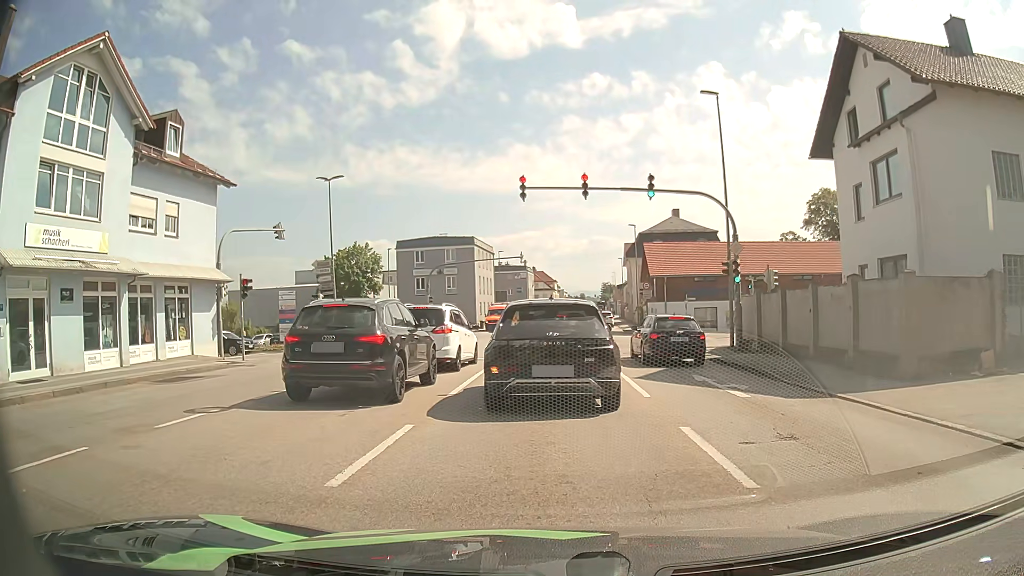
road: tertiary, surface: asphalt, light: Day
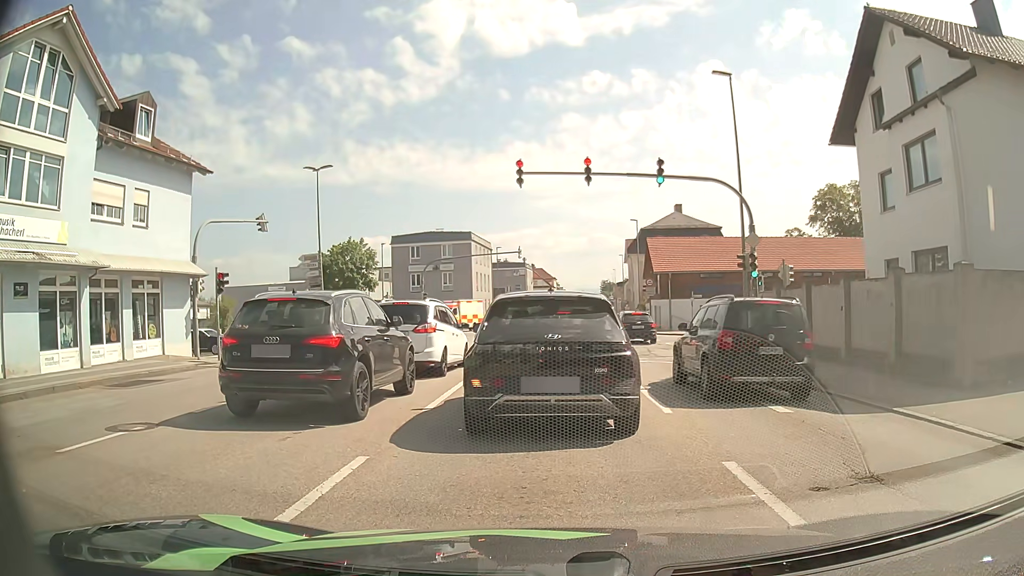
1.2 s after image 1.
(0.0, +2.0) m; +2°
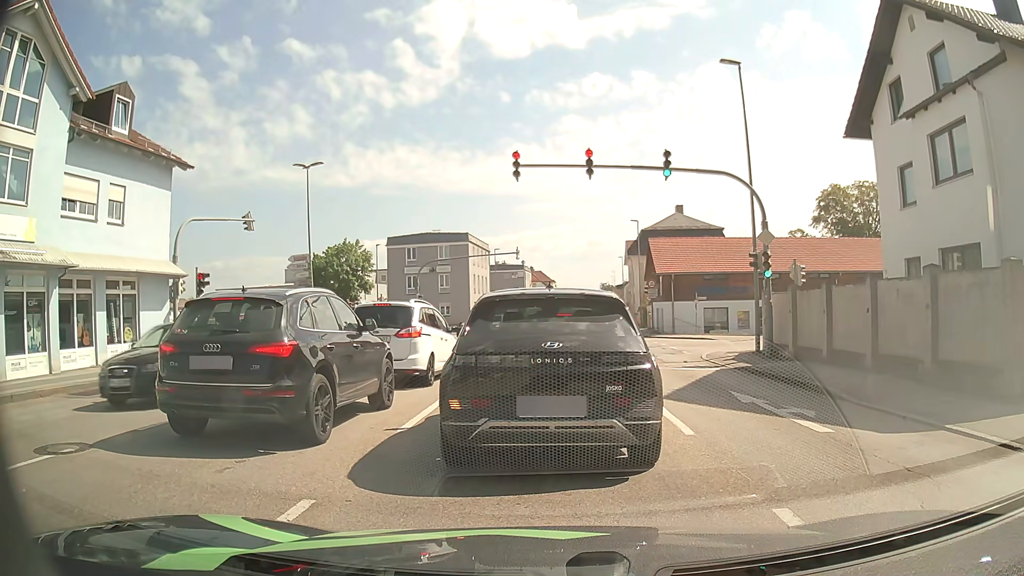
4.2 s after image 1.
(0.0, +1.5) m; 0°
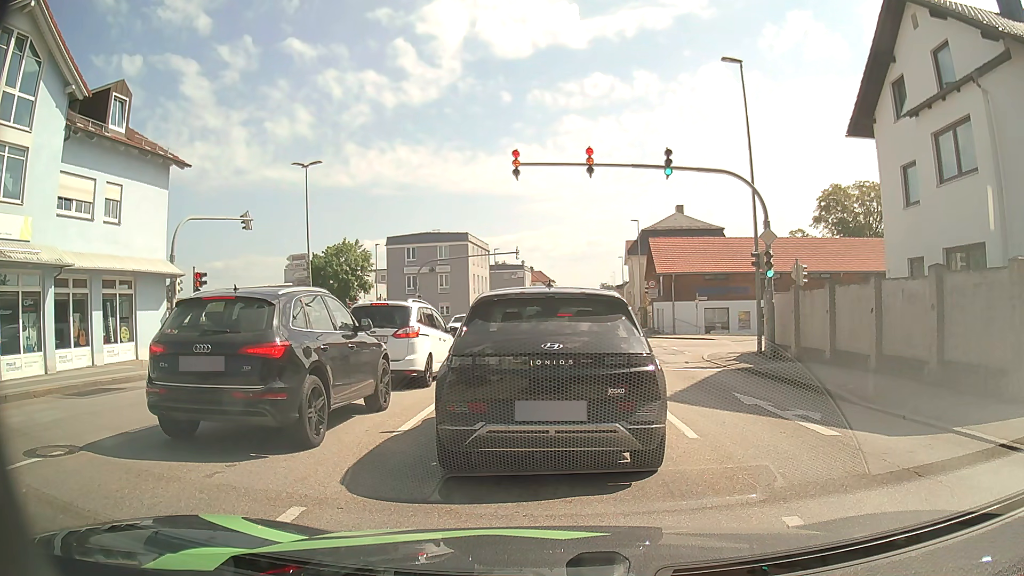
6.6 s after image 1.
(0.0, +0.3) m; 0°
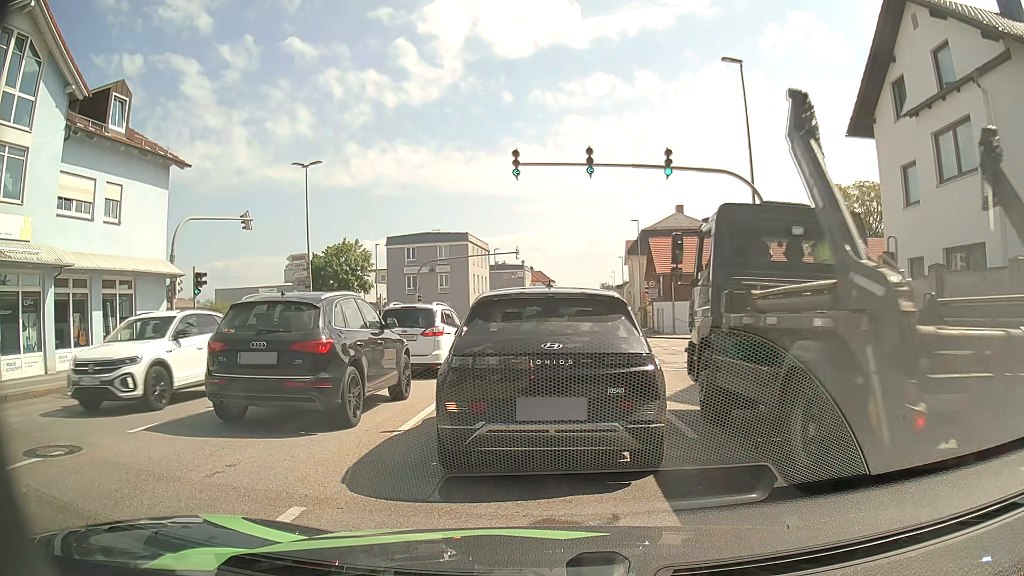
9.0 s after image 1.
(0.0, 0.0) m; 0°
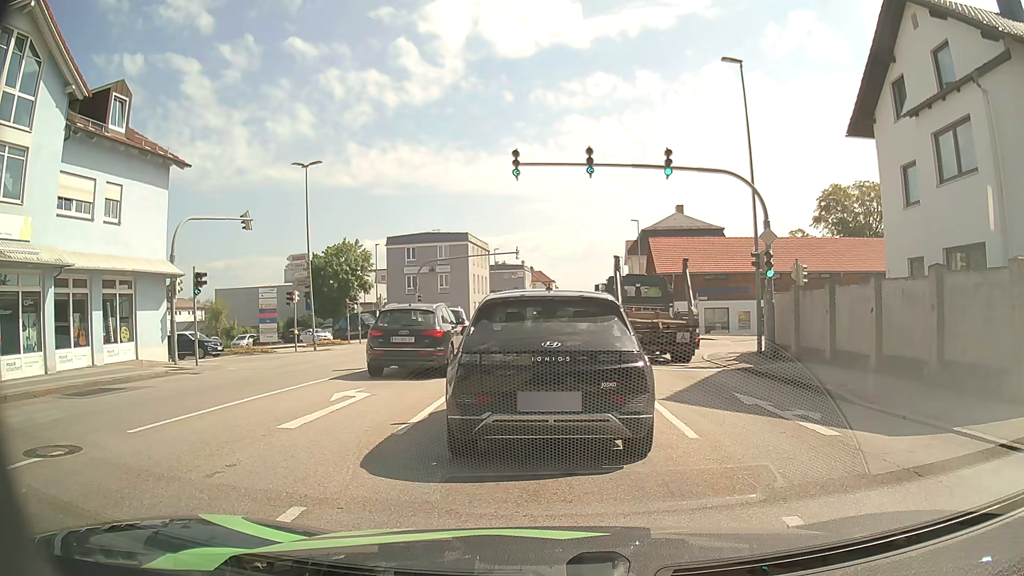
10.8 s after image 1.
(0.0, 0.0) m; 0°
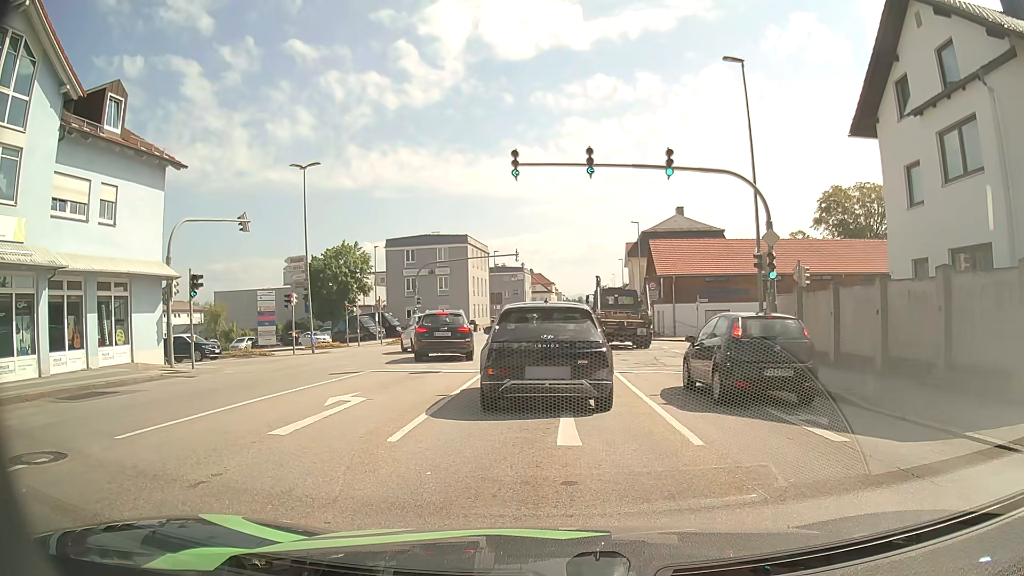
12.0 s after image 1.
(0.0, +0.3) m; 0°
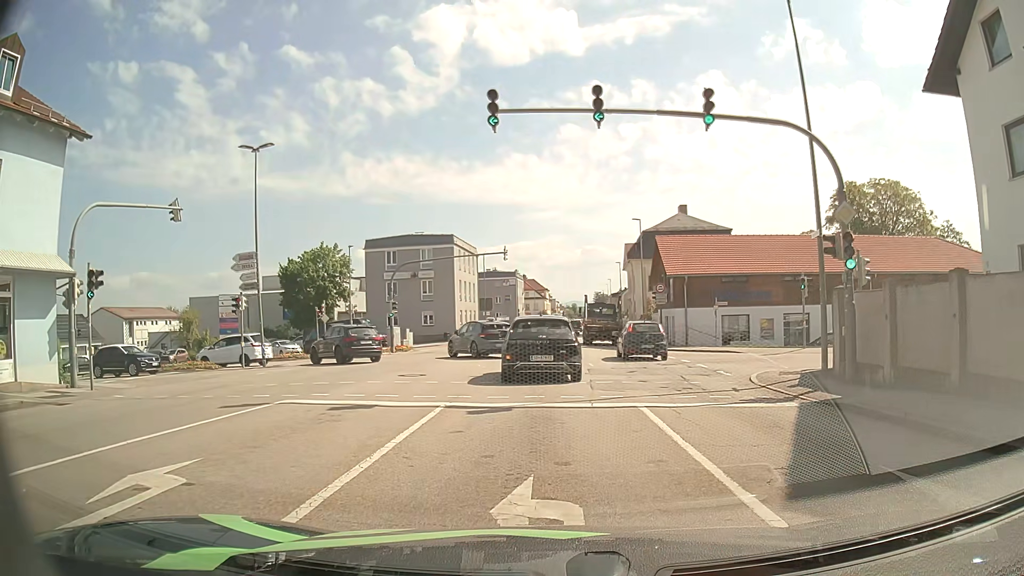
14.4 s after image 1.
(-0.2, +6.2) m; -2°
(0, +10) (0, +20) (-2, +30) (-9, +37) (-19, +39) (-29, +38) (-39, +38) (-49, +38) (-59, +38) (-69, +38) m
